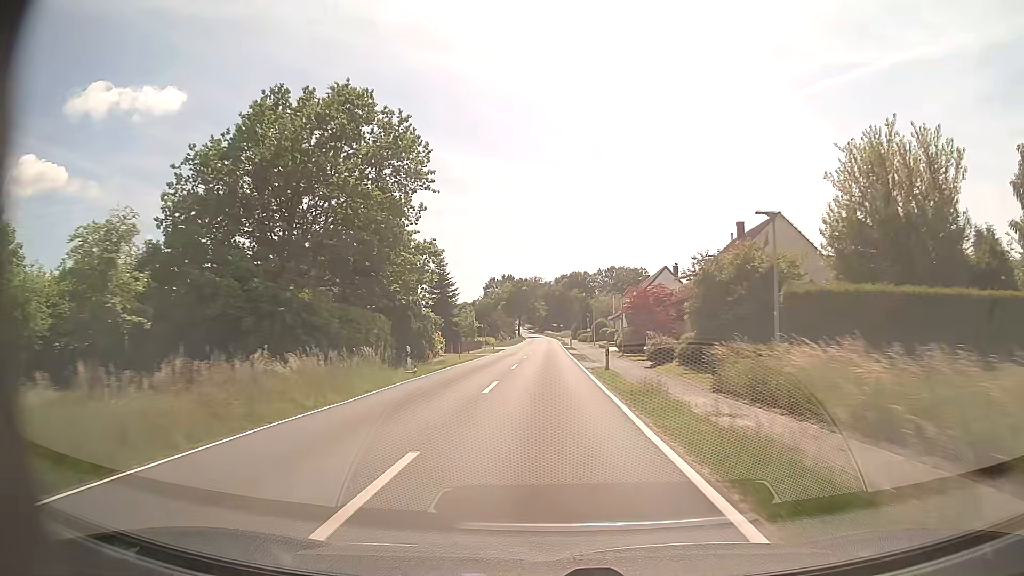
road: tertiary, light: Day
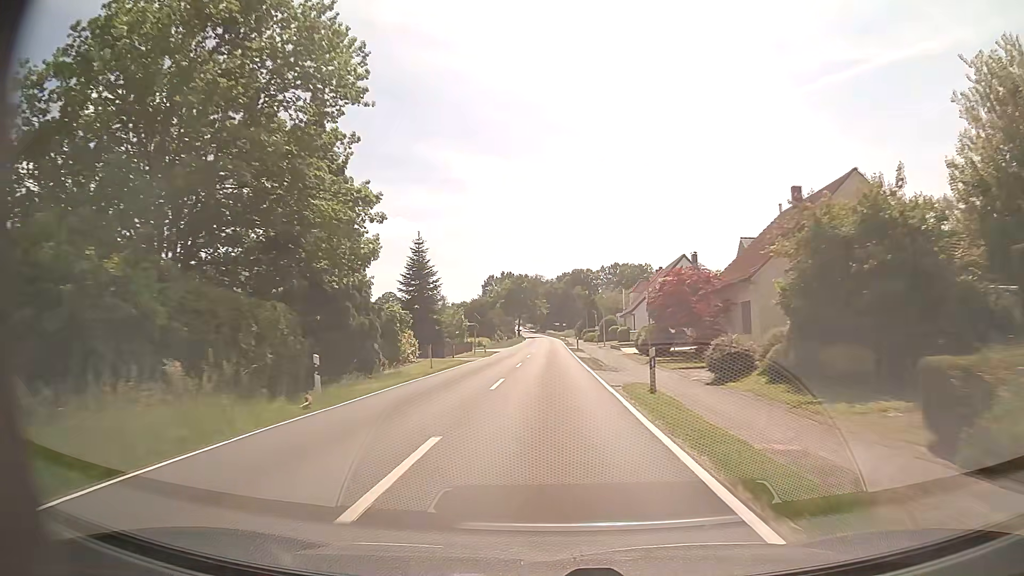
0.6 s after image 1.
(0.0, +11.0) m; 0°
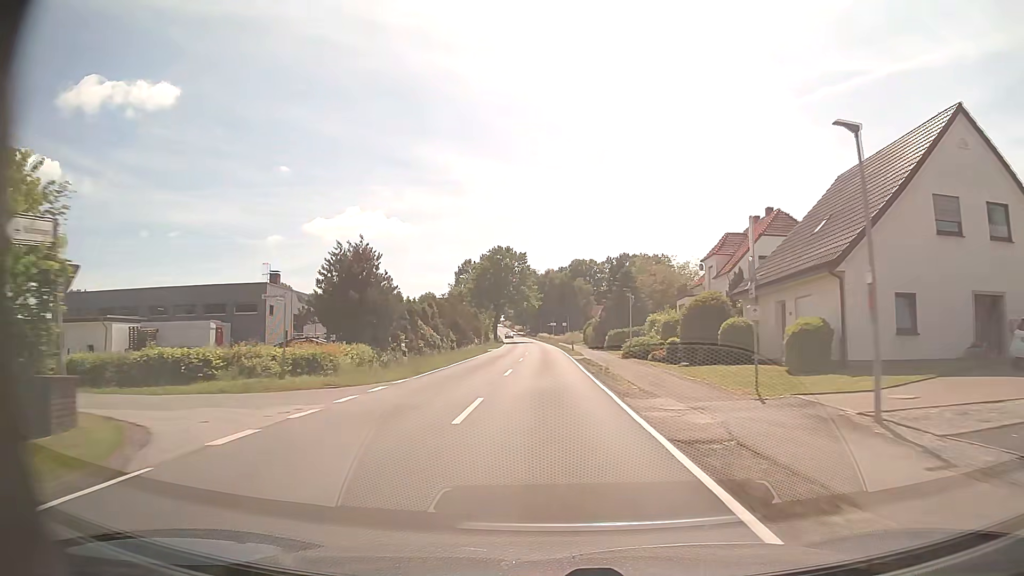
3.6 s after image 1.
(0.0, +54.7) m; 0°
